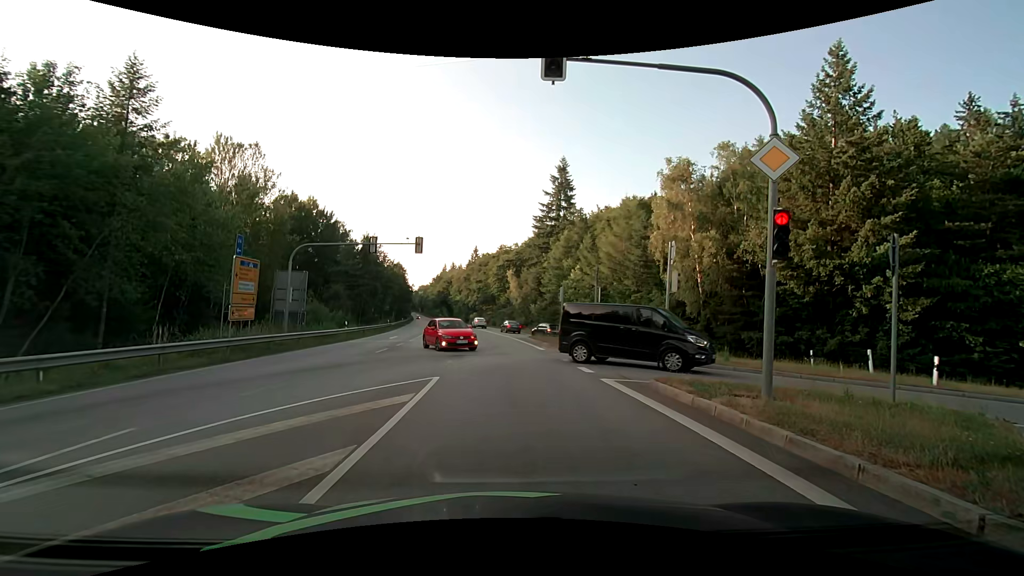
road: secondary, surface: asphalt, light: Day
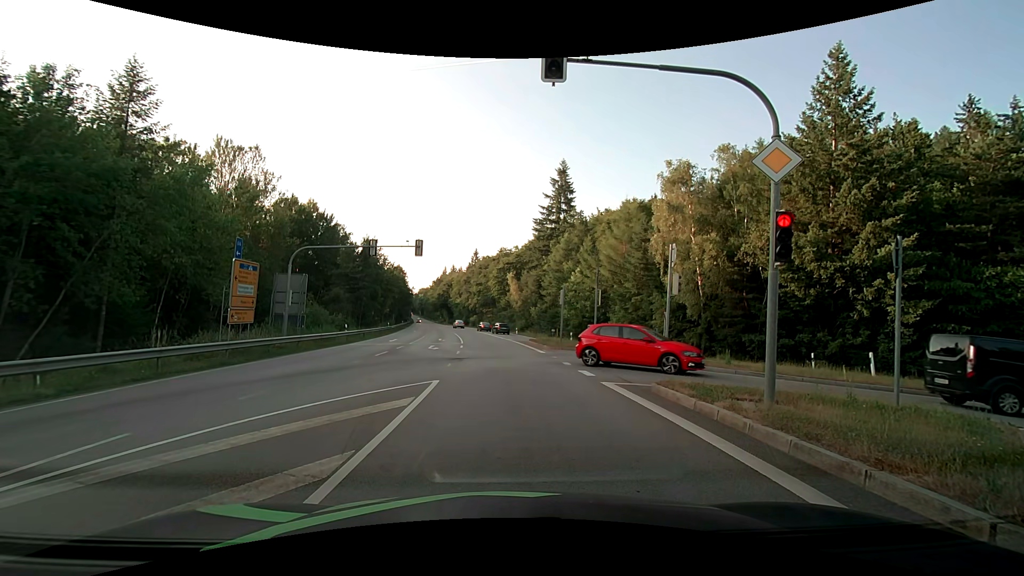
(0.0, +0.2) m; 0°
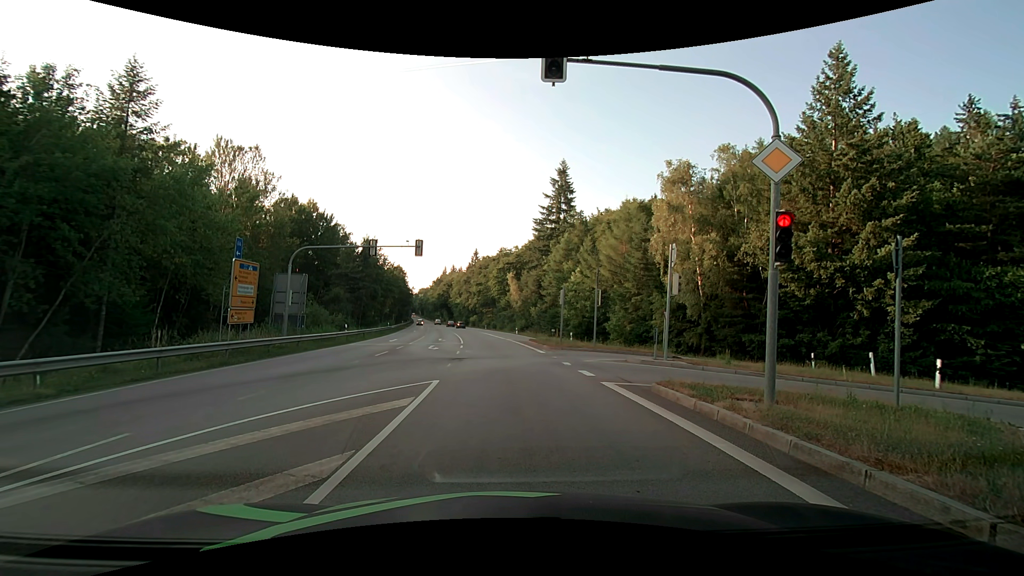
(0.0, 0.0) m; 0°
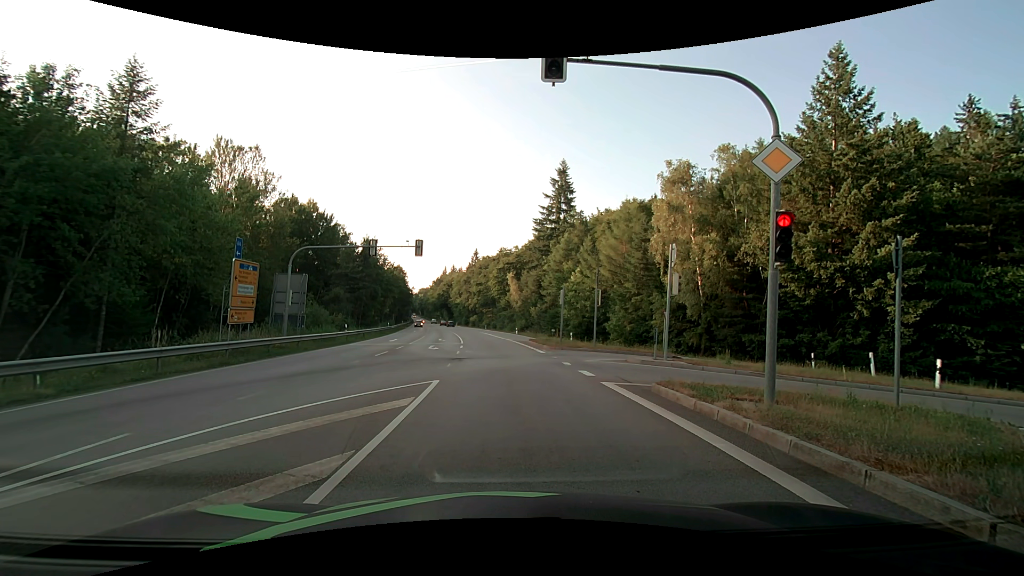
(0.0, 0.0) m; 0°
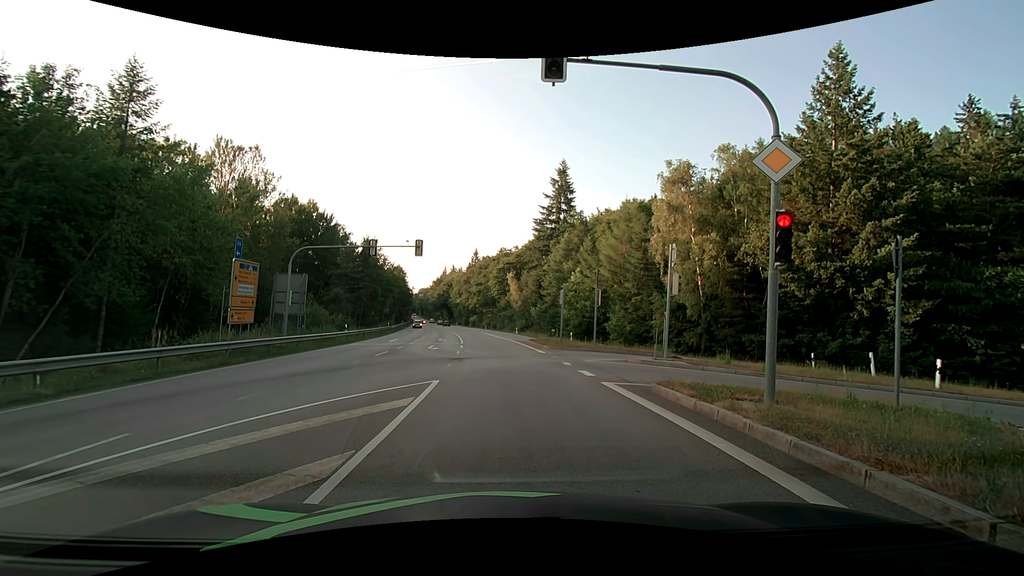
(0.0, 0.0) m; 0°
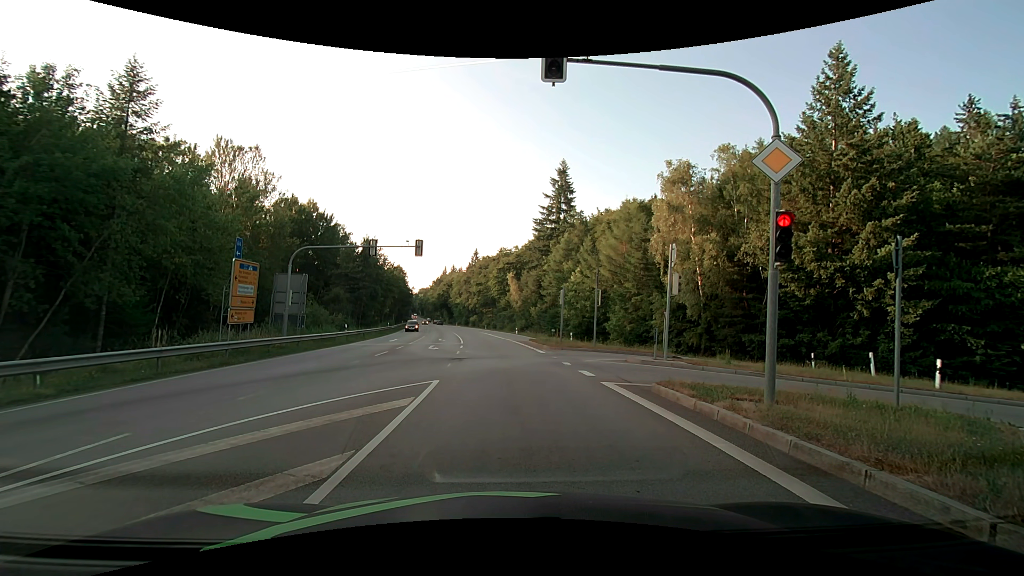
(0.0, 0.0) m; 0°
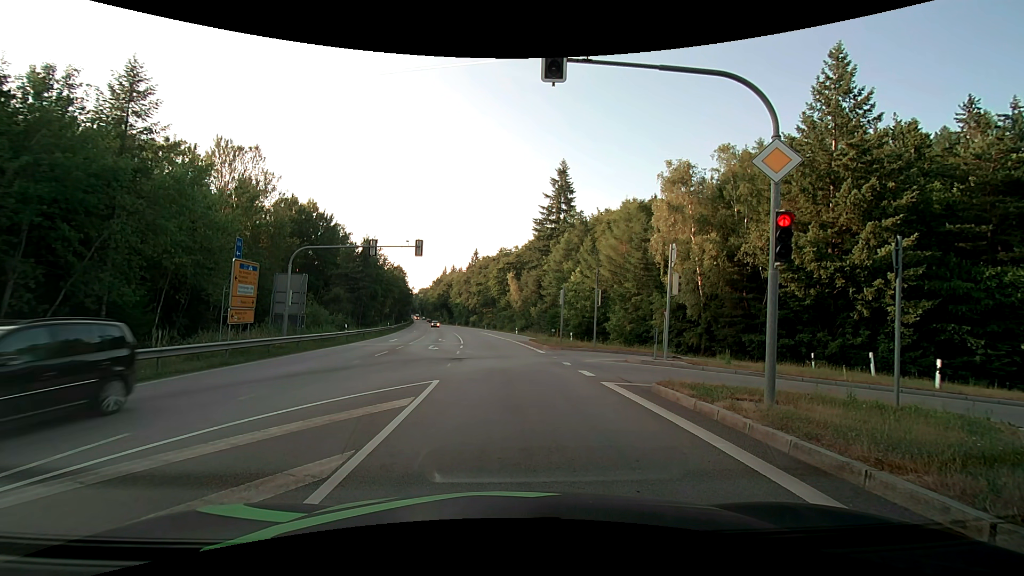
(0.0, 0.0) m; 0°
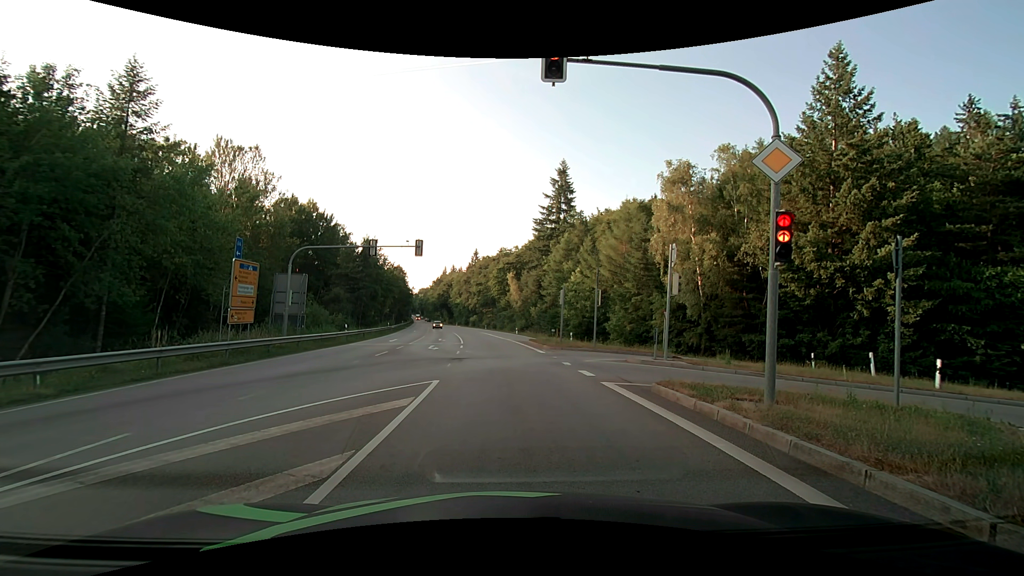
(0.0, 0.0) m; 0°
(0, +10) (0, +20) (-1, +30) (-2, +40) (-3, +50) (-4, +60) (-6, +70) (-7, +80) (-9, +89) (-11, +99) m
